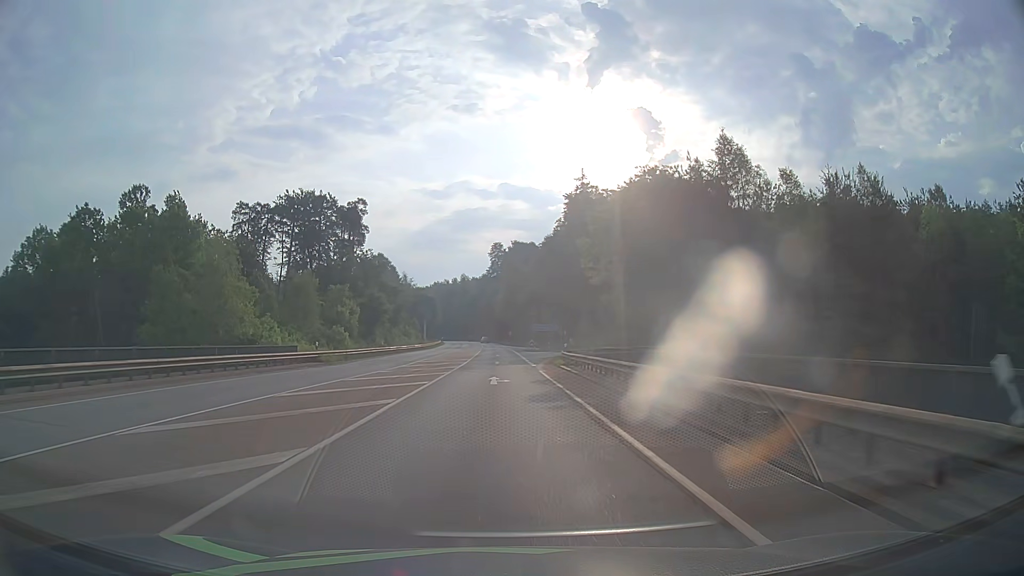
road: secondary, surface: asphalt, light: Day
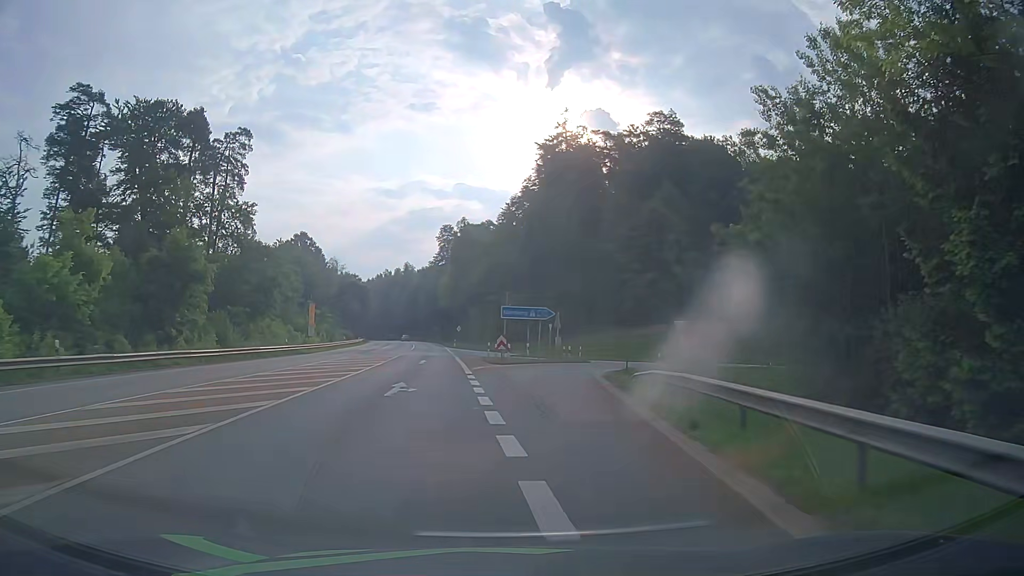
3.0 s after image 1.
(+0.7, +46.0) m; +4°
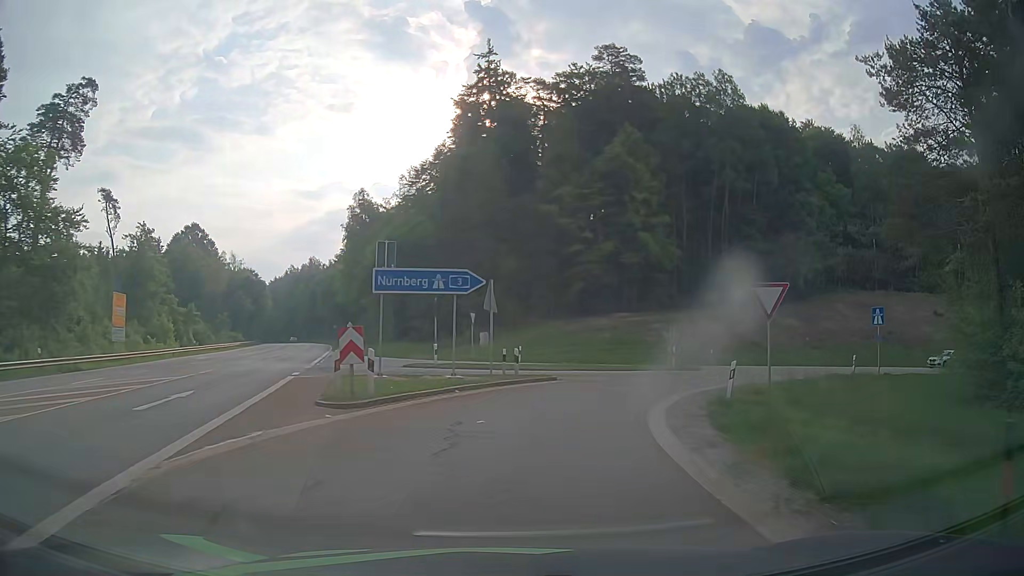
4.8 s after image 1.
(+1.1, +22.6) m; +6°
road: motorway_link
(+1, +10) (+4, +19) (+9, +28) (+18, +33) (+27, +36) (+37, +39) (+47, +41) (+56, +43) (+66, +45) (+76, +45) m
